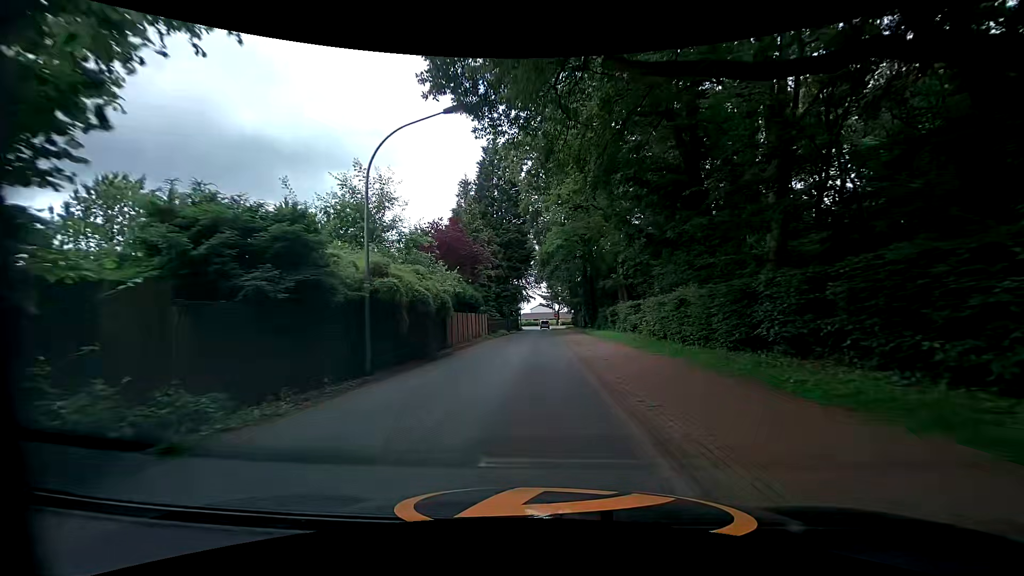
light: Day
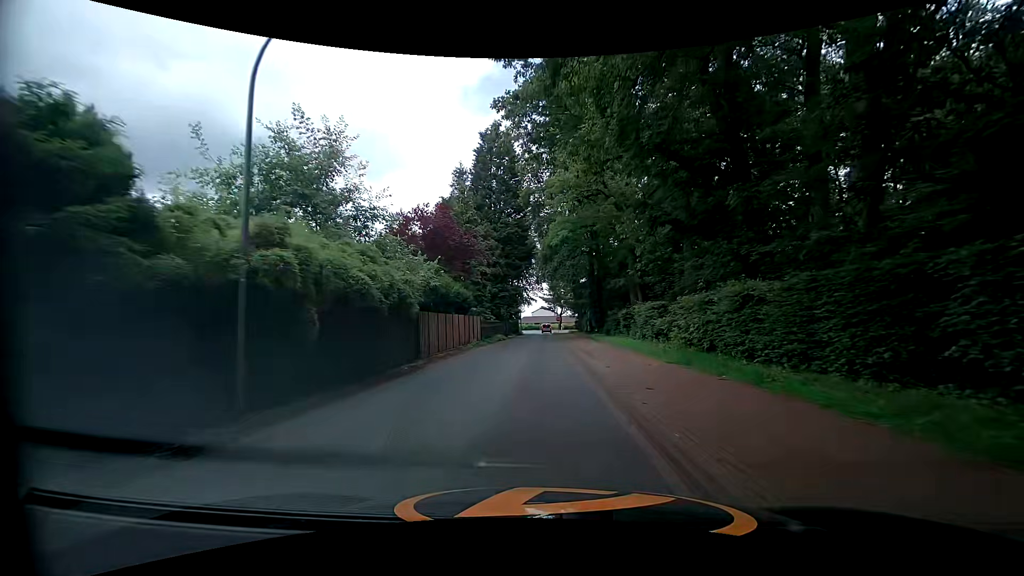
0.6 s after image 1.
(+0.1, +5.9) m; +2°
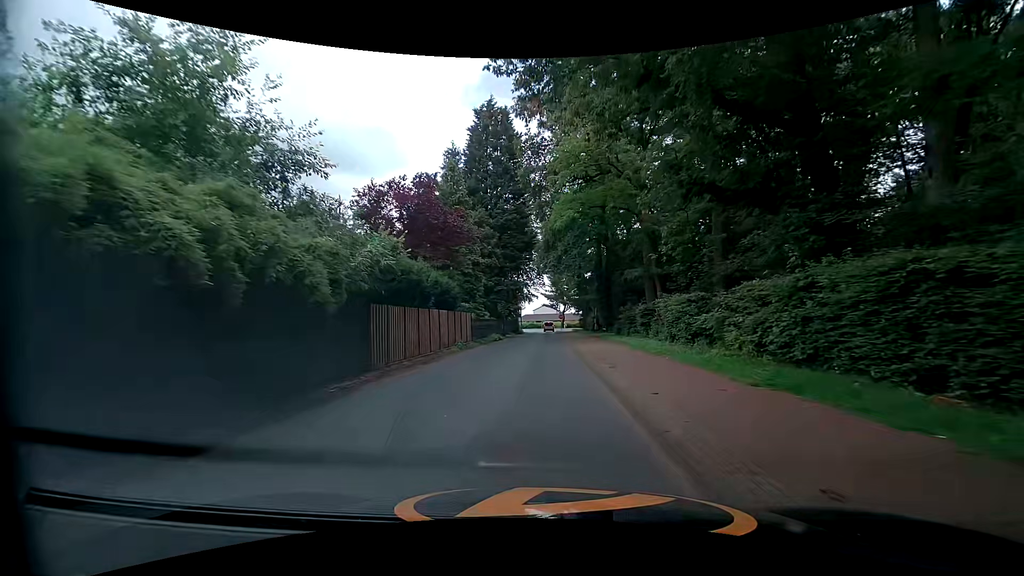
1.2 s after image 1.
(0.0, +5.9) m; 0°
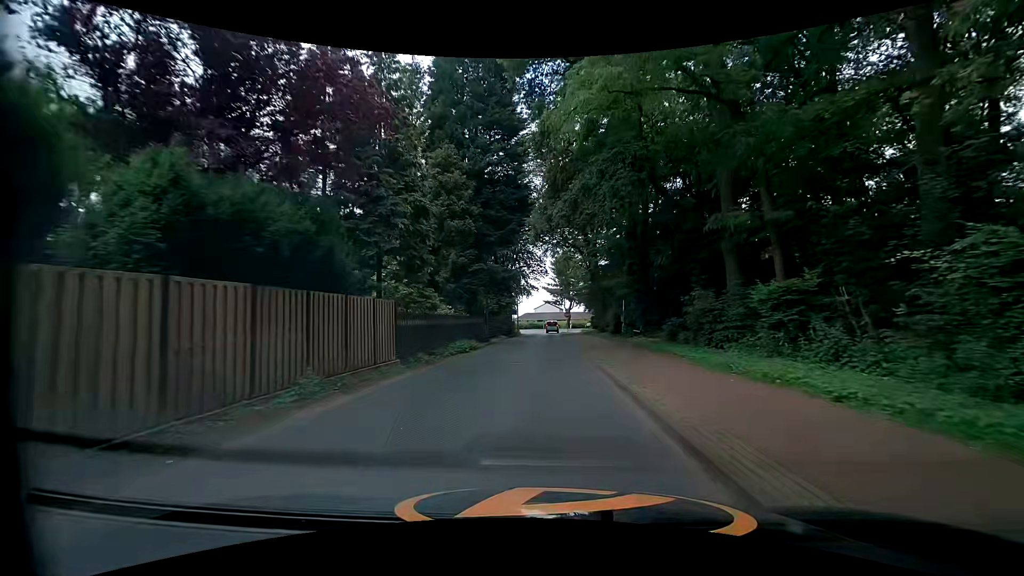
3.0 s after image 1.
(-0.2, +17.0) m; -1°
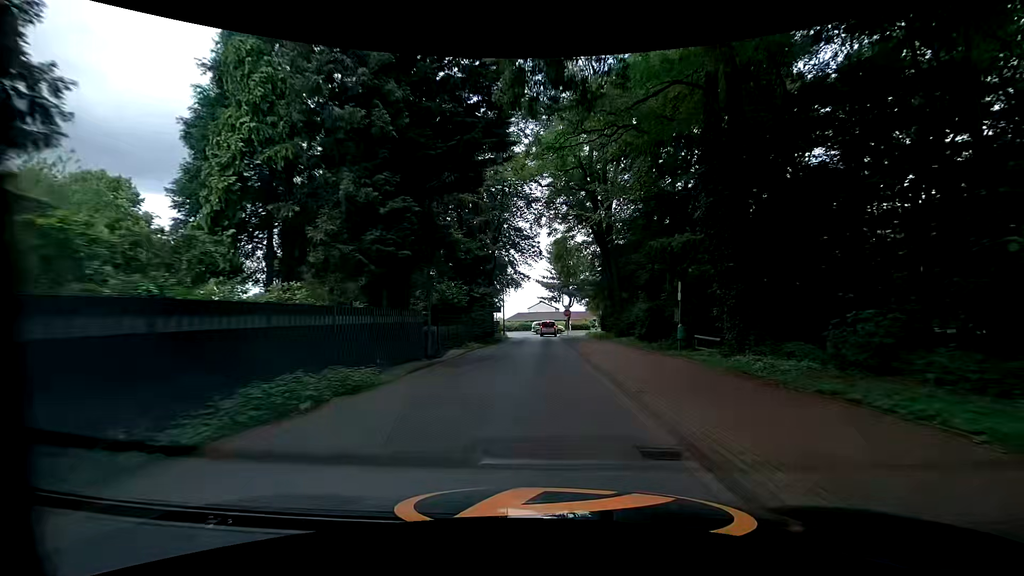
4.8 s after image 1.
(+0.1, +15.9) m; +3°
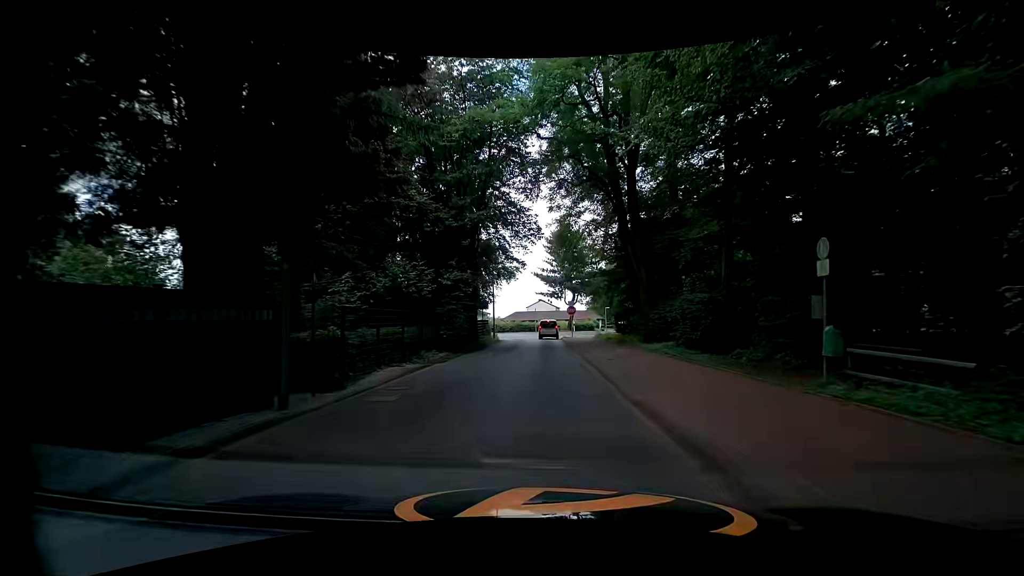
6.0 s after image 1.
(-0.3, +10.0) m; -1°
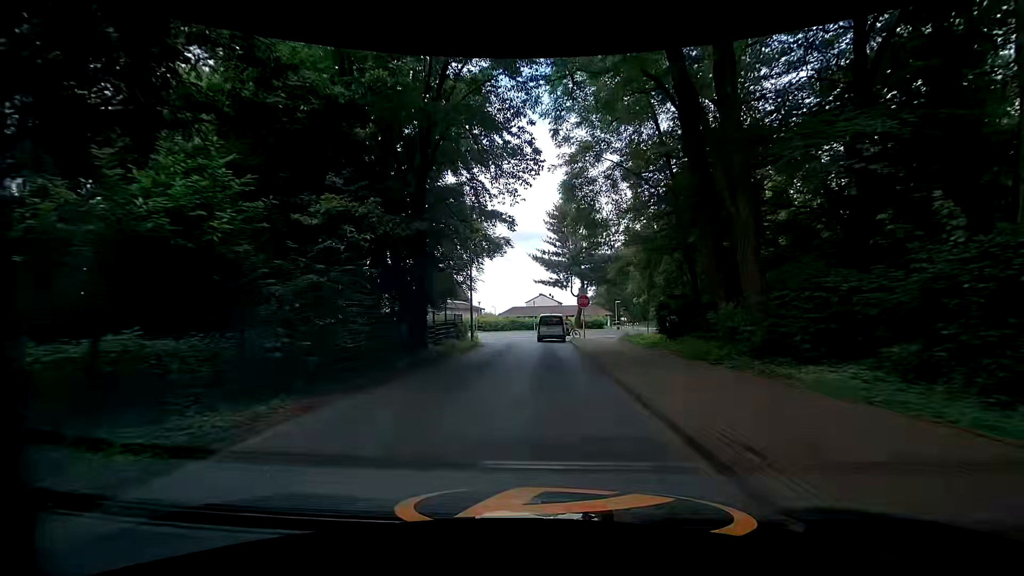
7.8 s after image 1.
(-0.1, +13.8) m; -1°
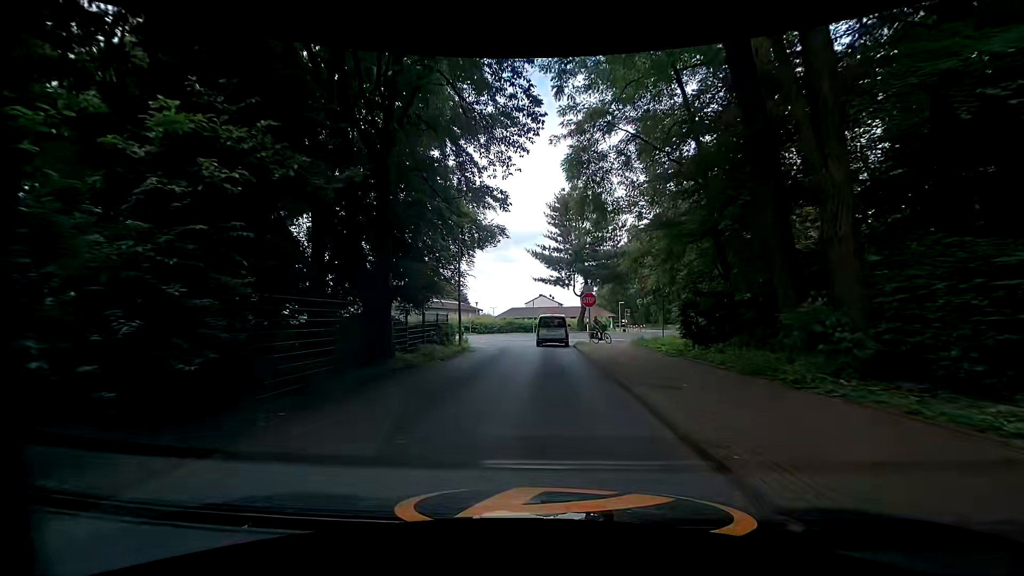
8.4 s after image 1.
(+0.1, +4.2) m; -1°
